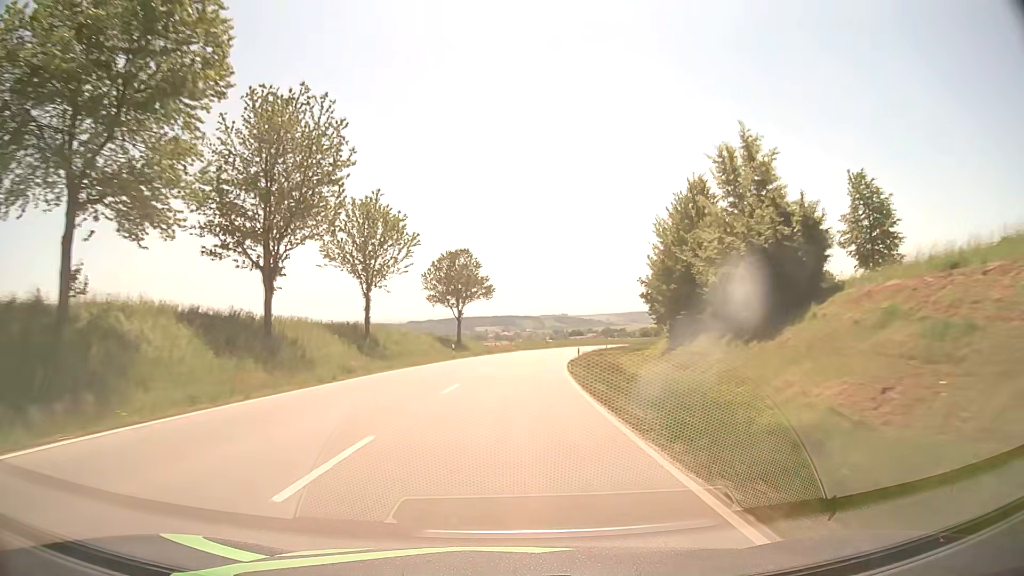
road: secondary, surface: asphalt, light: Day
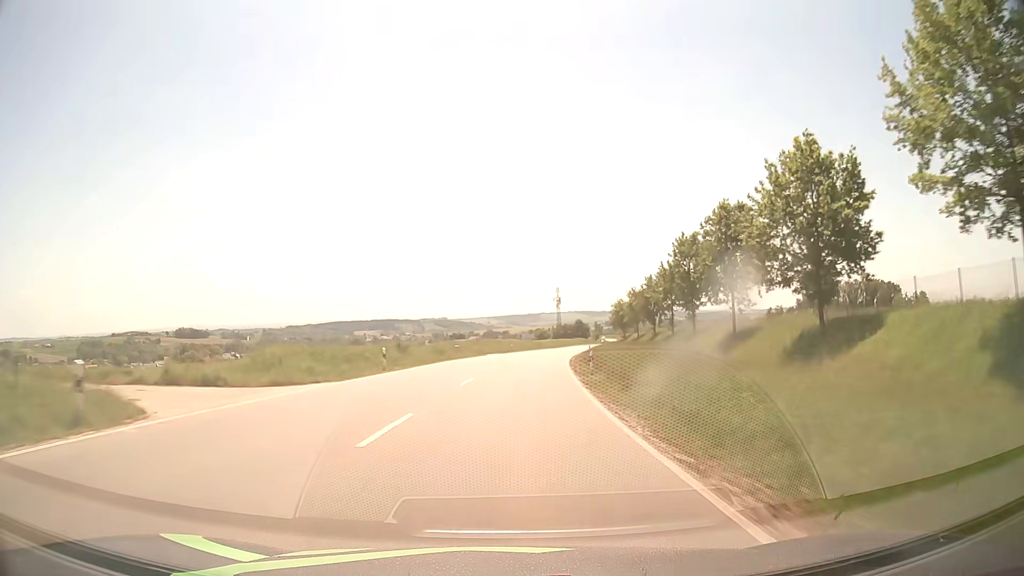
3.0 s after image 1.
(+5.3, +68.5) m; +10°
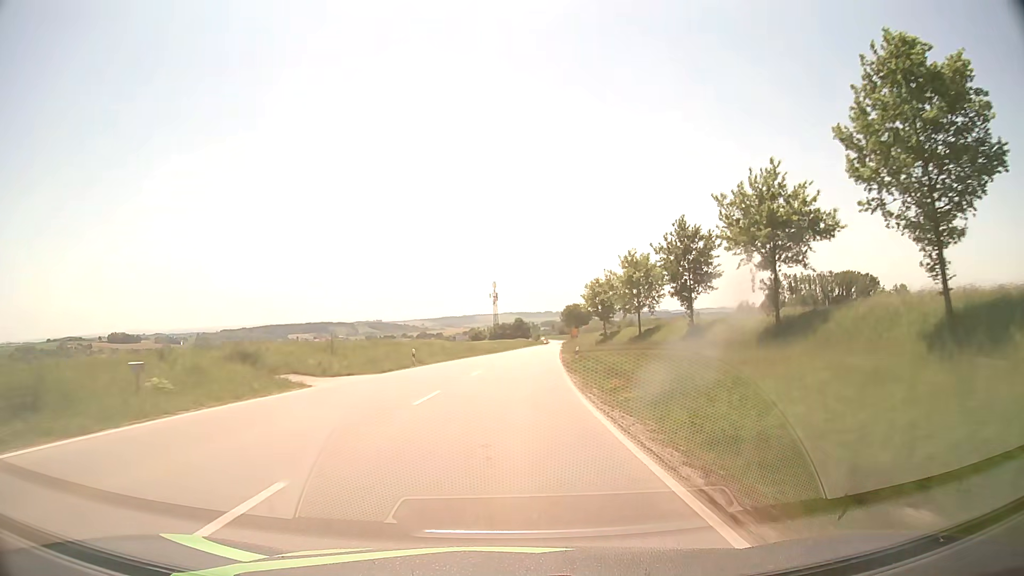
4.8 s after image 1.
(+2.2, +42.0) m; +6°
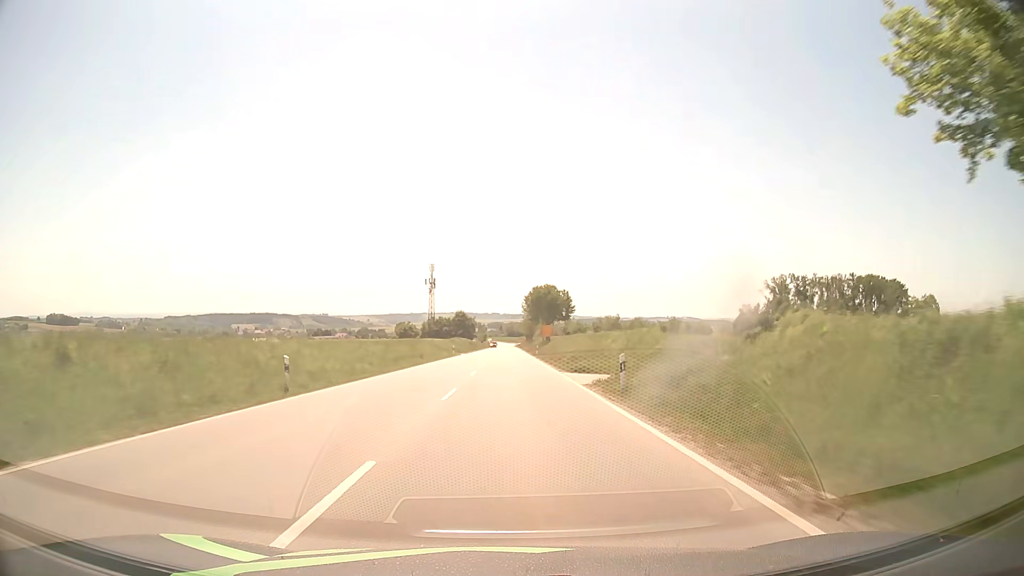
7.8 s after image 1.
(+3.3, +70.4) m; +5°
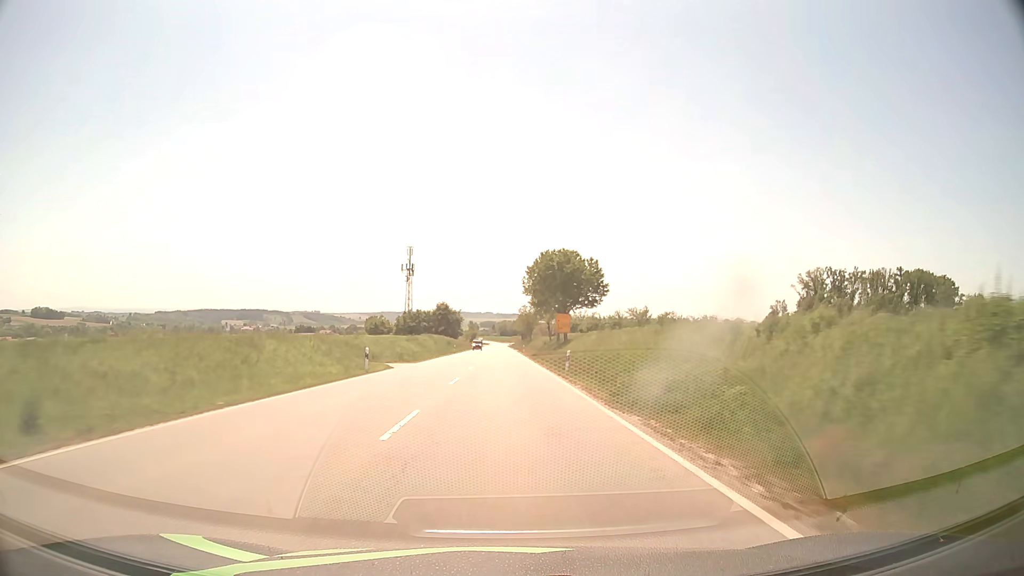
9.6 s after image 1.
(+0.4, +42.4) m; +1°
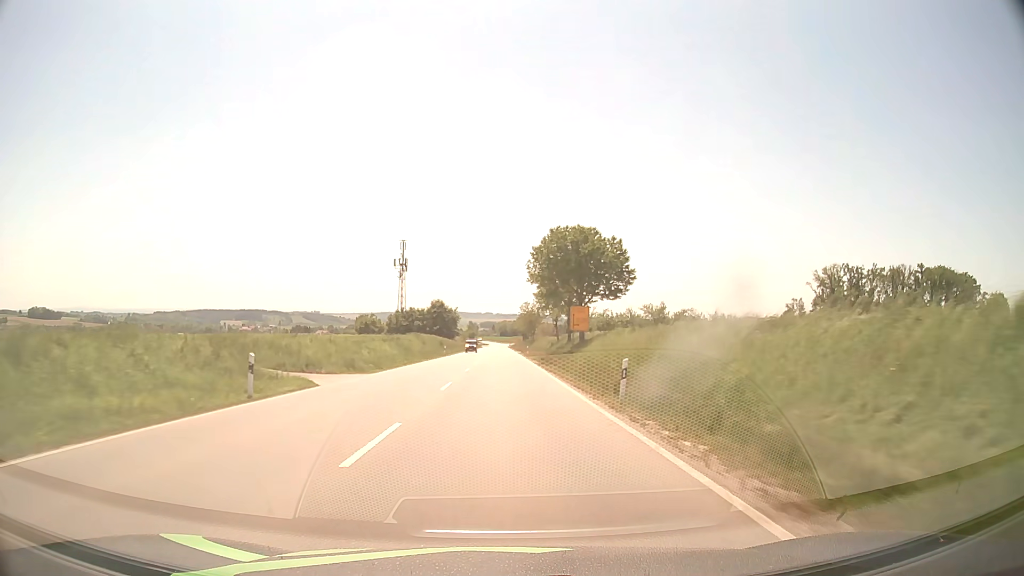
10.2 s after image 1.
(0.0, +14.2) m; 0°
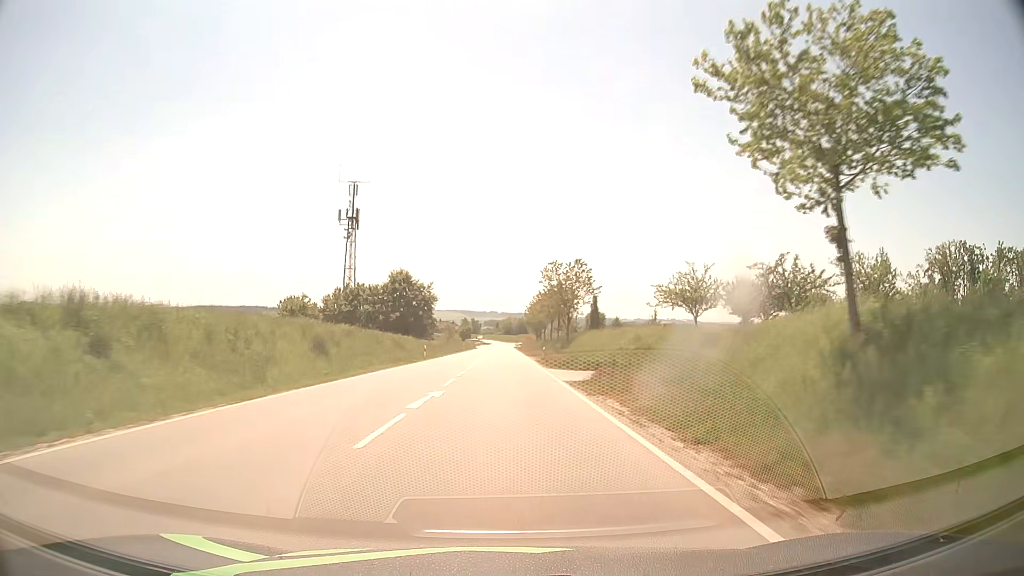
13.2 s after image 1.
(-0.3, +70.7) m; 0°
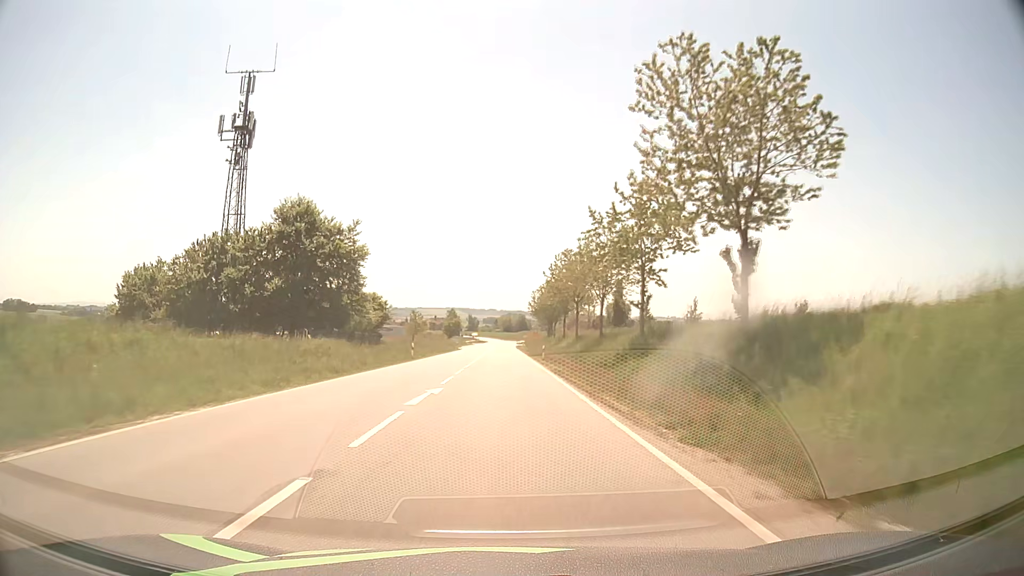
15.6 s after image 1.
(+0.1, +54.2) m; 0°
